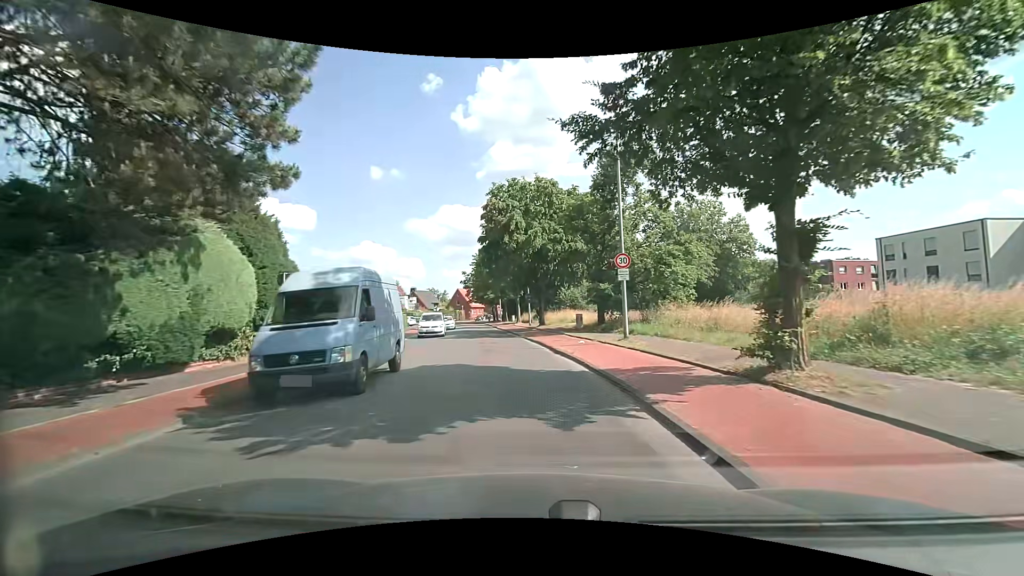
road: tertiary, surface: asphalt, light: Day
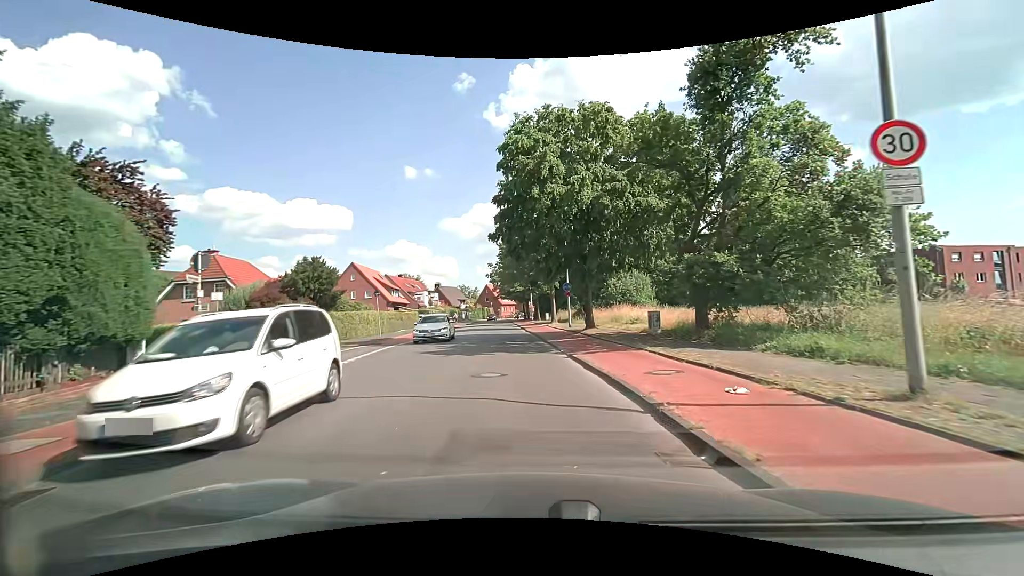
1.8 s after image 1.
(-0.5, +13.1) m; -4°
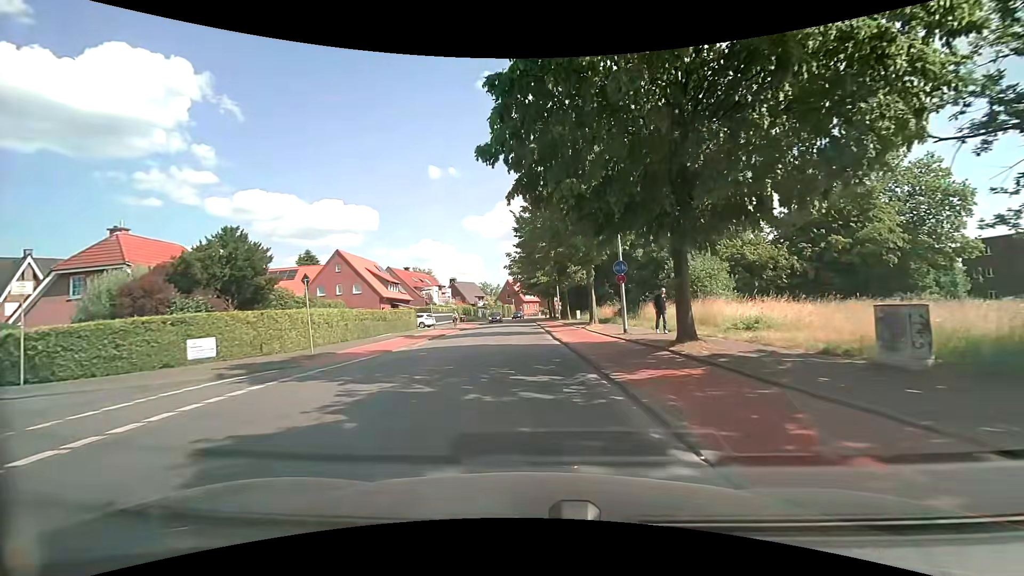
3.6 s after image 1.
(-0.4, +13.2) m; -4°
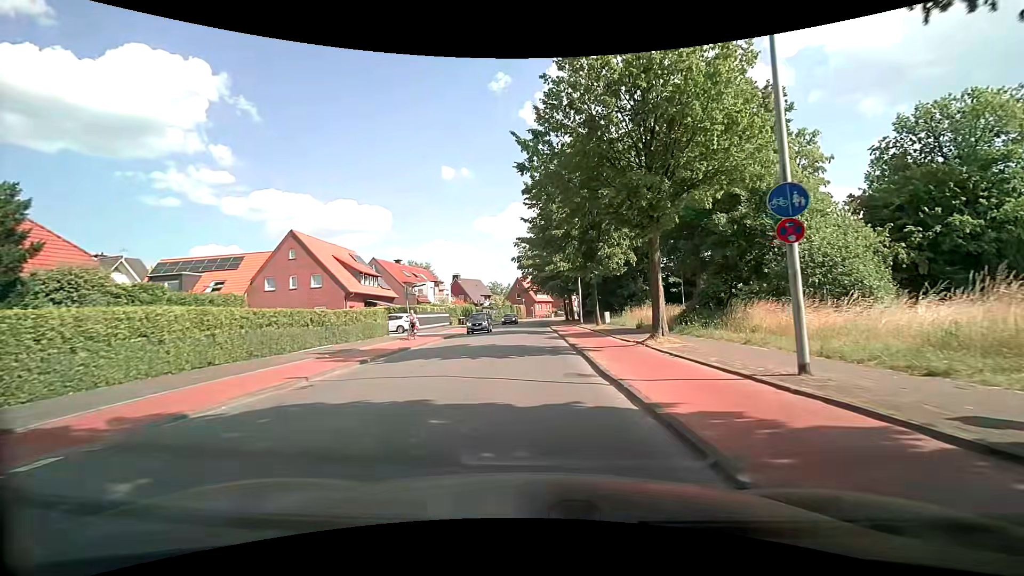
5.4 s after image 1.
(0.0, +13.2) m; -1°
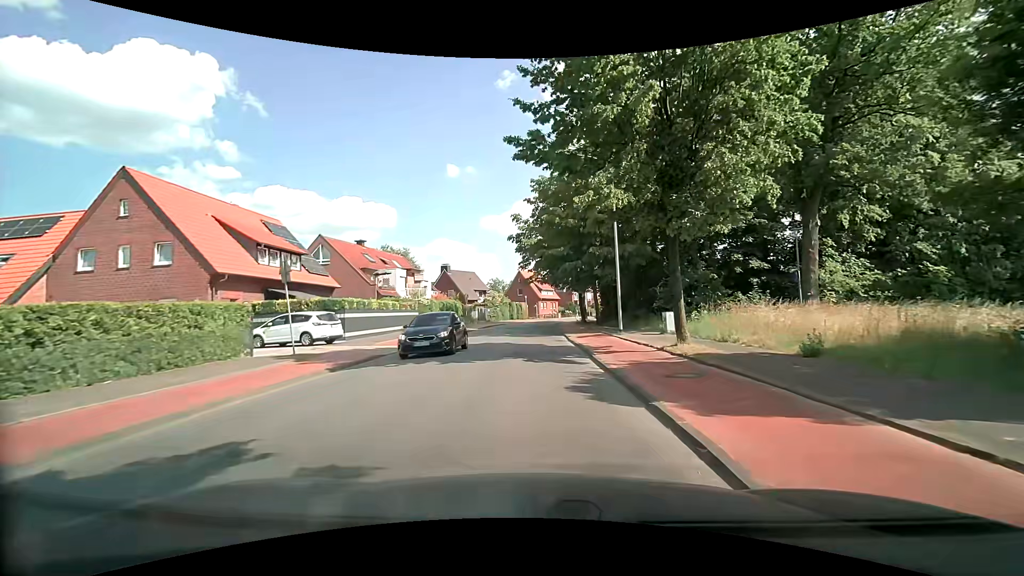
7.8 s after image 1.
(0.0, +17.7) m; 0°
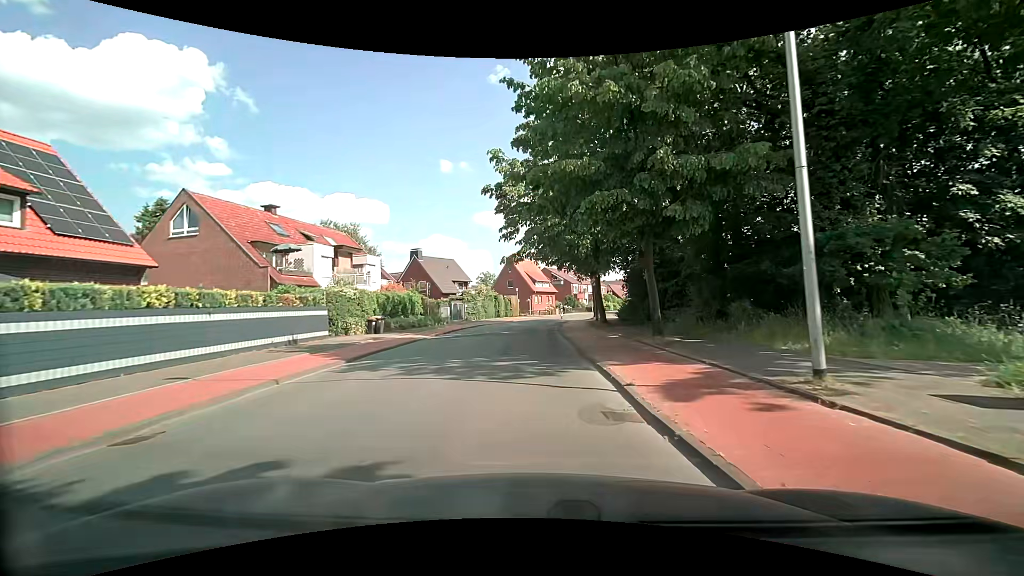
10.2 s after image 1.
(0.0, +17.7) m; -1°
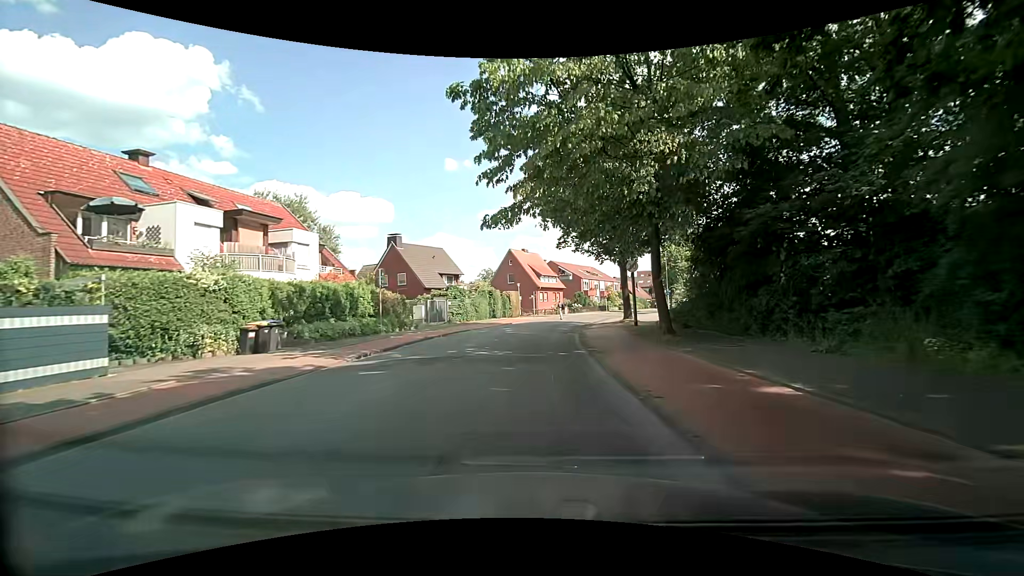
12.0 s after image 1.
(+0.1, +13.4) m; +1°
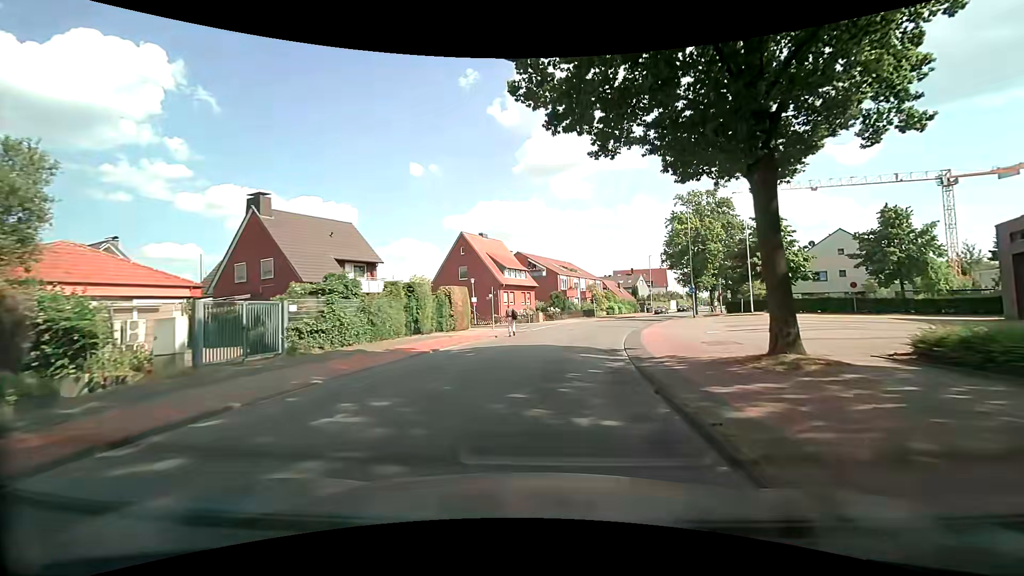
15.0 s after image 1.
(+0.1, +23.2) m; +3°
(0, +10) (+2, +20) (+4, +30) (+7, +39) (+10, +49) (+14, +58) (+19, +67) (+23, +76) (+27, +85) (+31, +94) m
